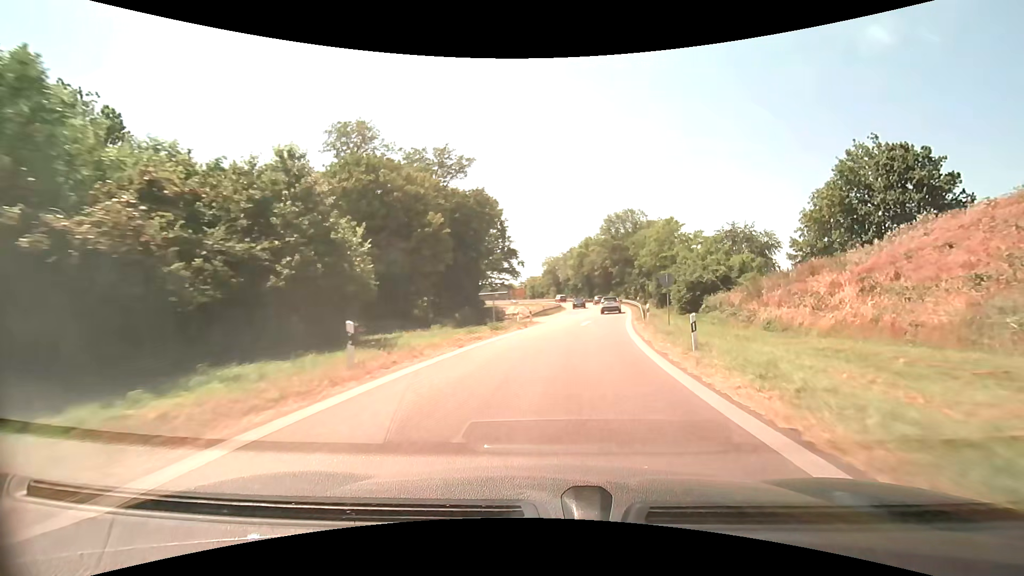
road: motorway_link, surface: asphalt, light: Day
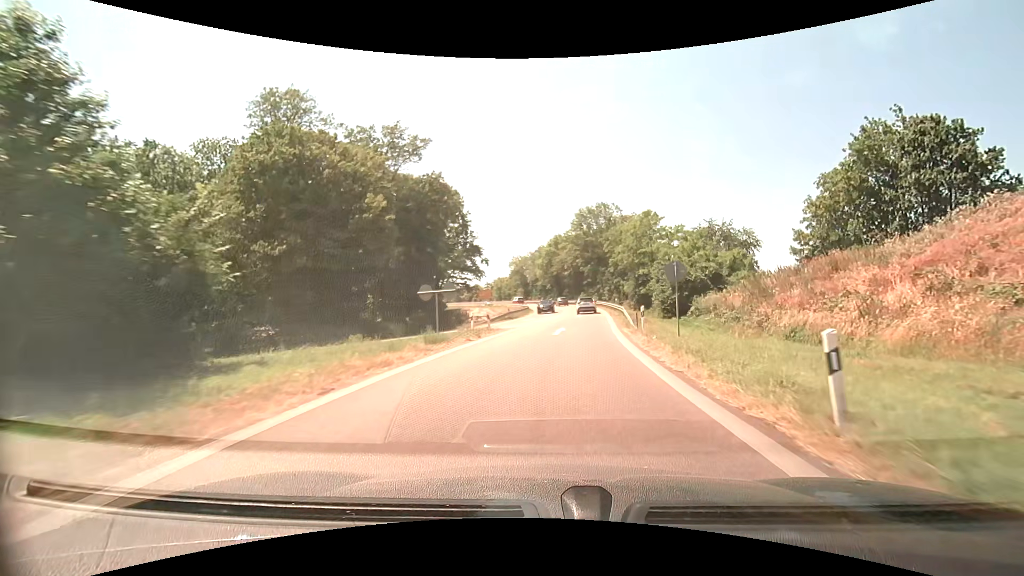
(+0.3, +7.7) m; +4°
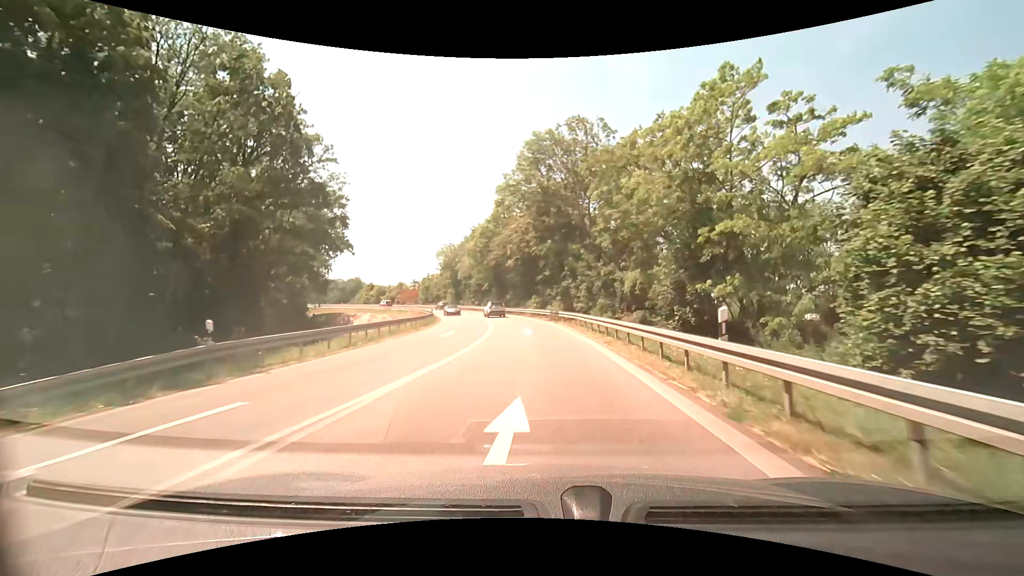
(+2.8, +38.7) m; +6°
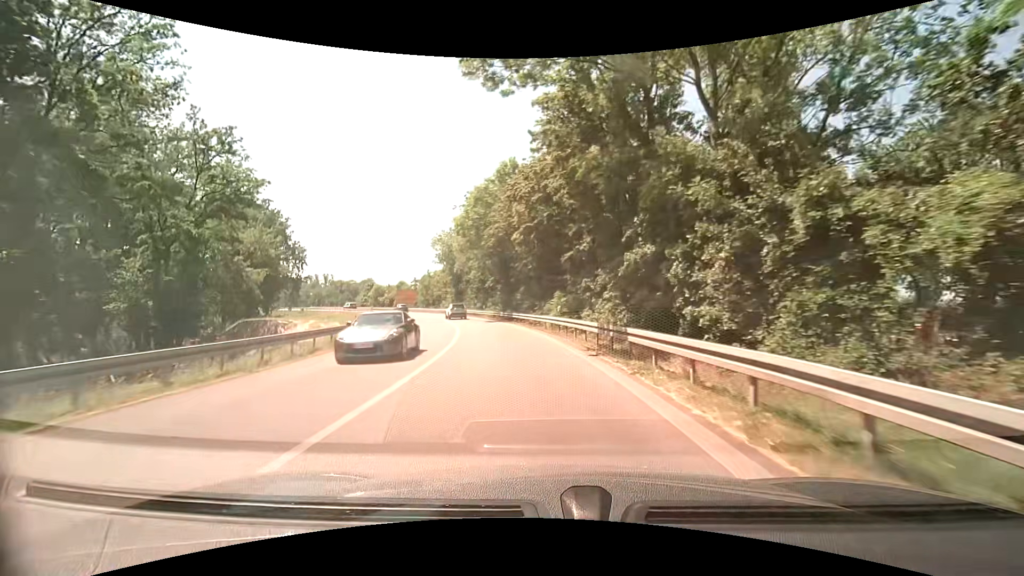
(-0.4, +23.9) m; -3°
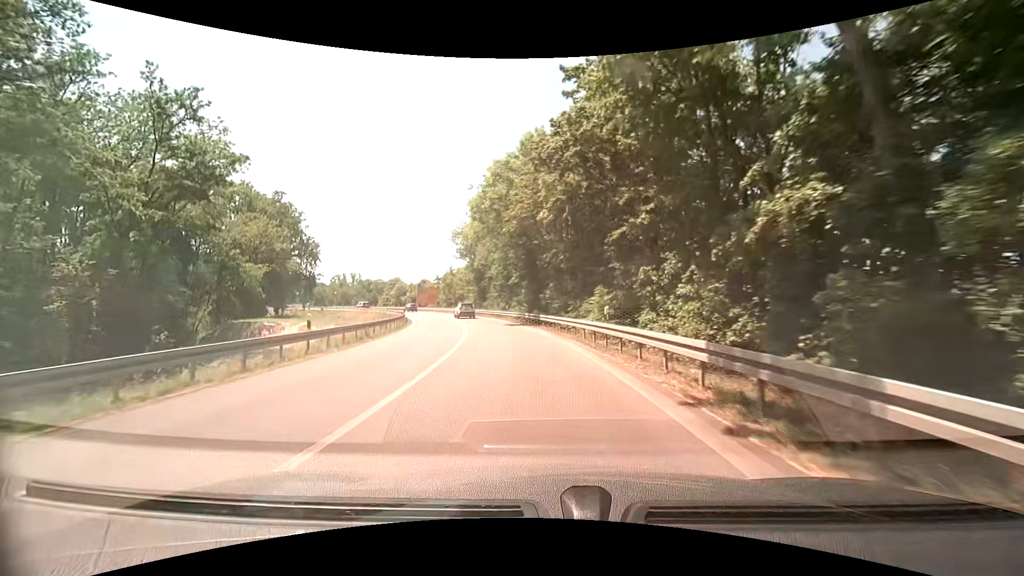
(-0.2, +8.0) m; -3°
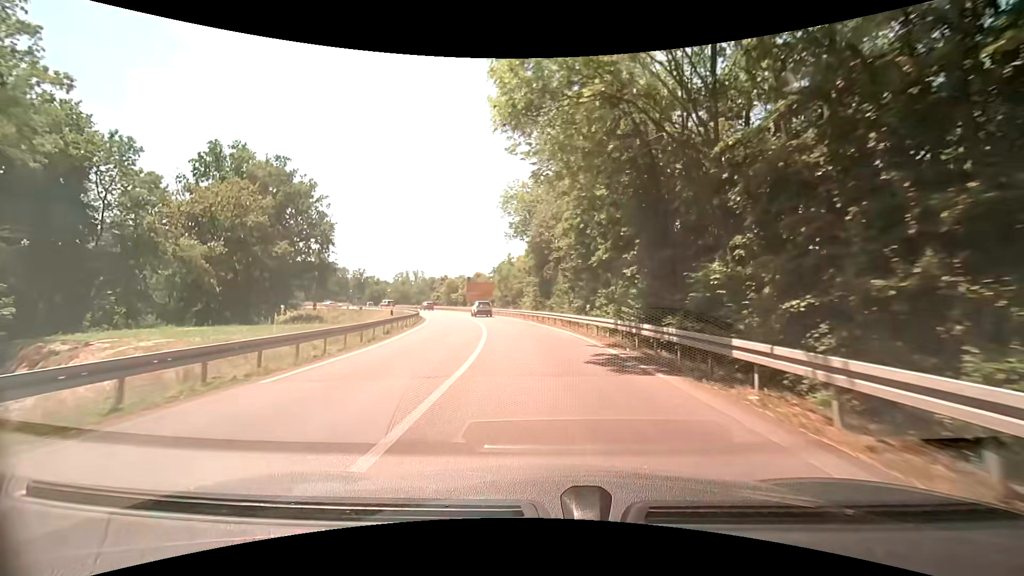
(-1.9, +23.8) m; -8°
(0, +10) (-1, +20) (-2, +30) (-4, +40) (-6, +49) (-9, +59) (-12, +69) (-16, +78) (-20, +87) (-25, +96) m
